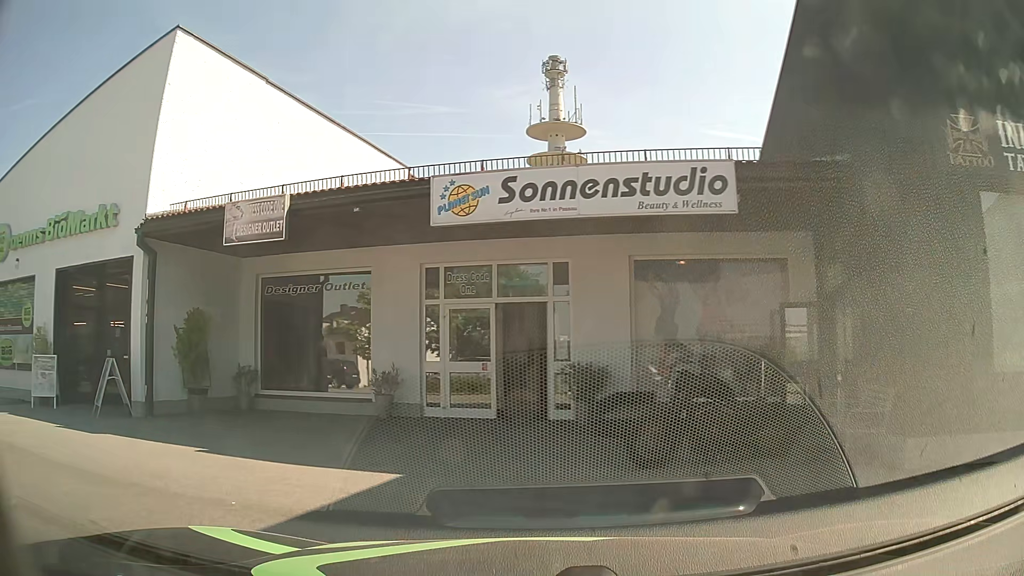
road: service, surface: asphalt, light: Day
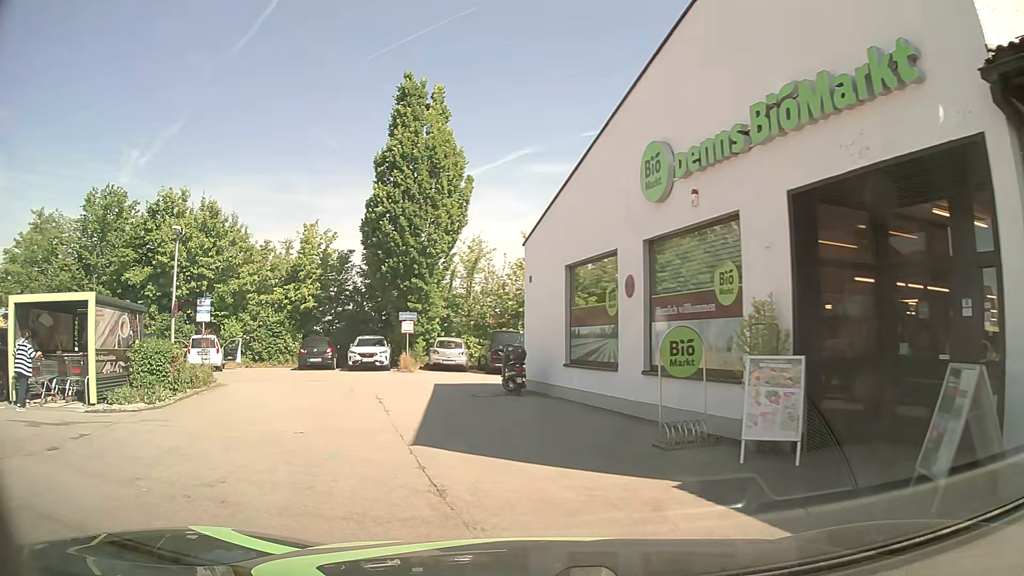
(-4.4, +6.5) m; -61°
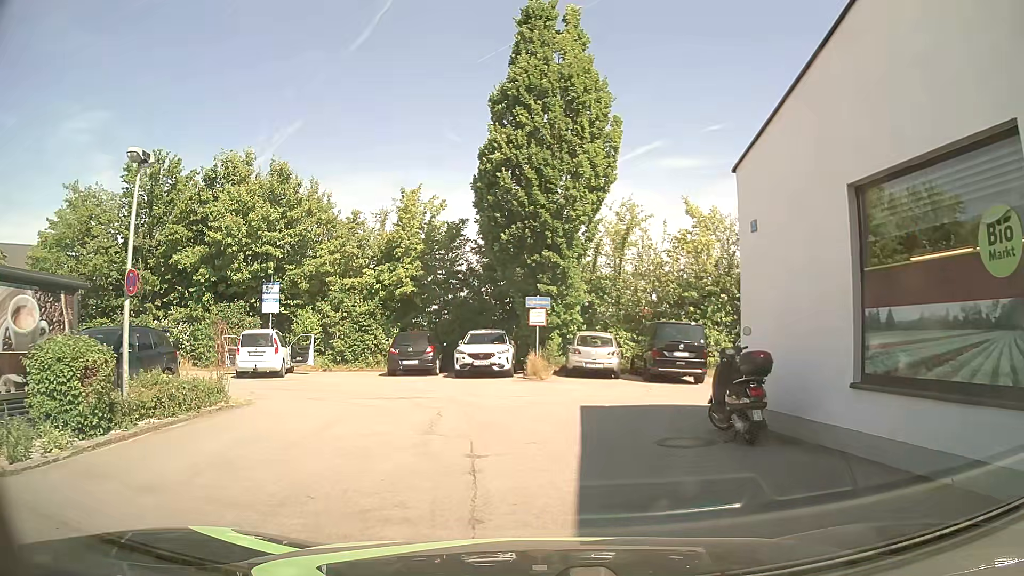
(-1.2, +7.9) m; -11°
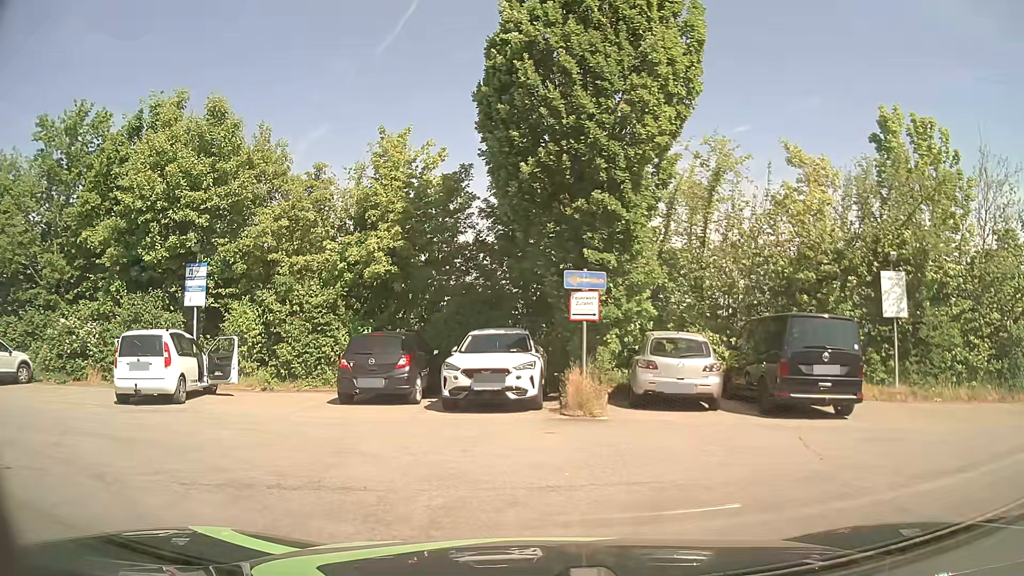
(-0.3, +8.6) m; -3°
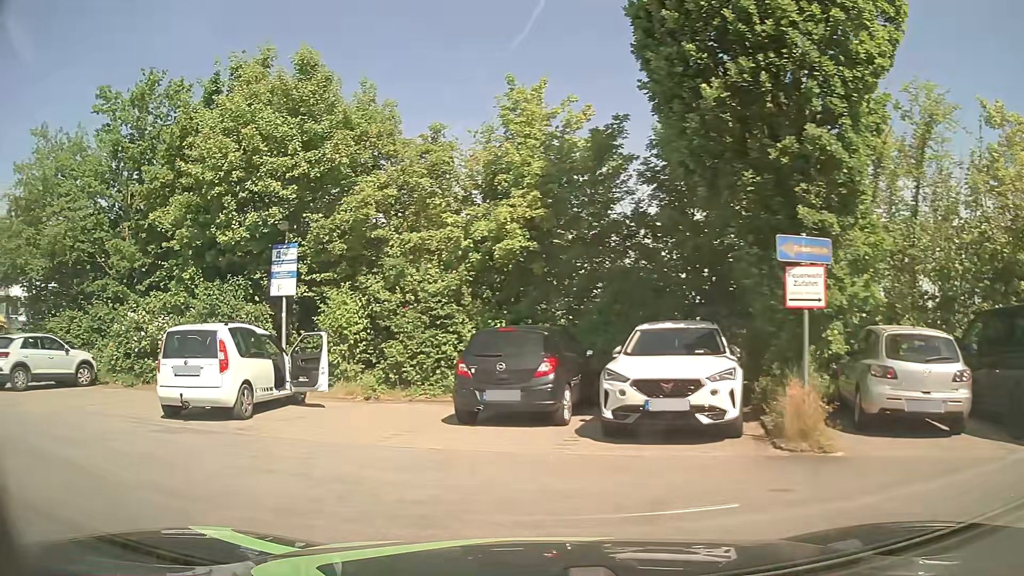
(-0.2, +3.9) m; -11°
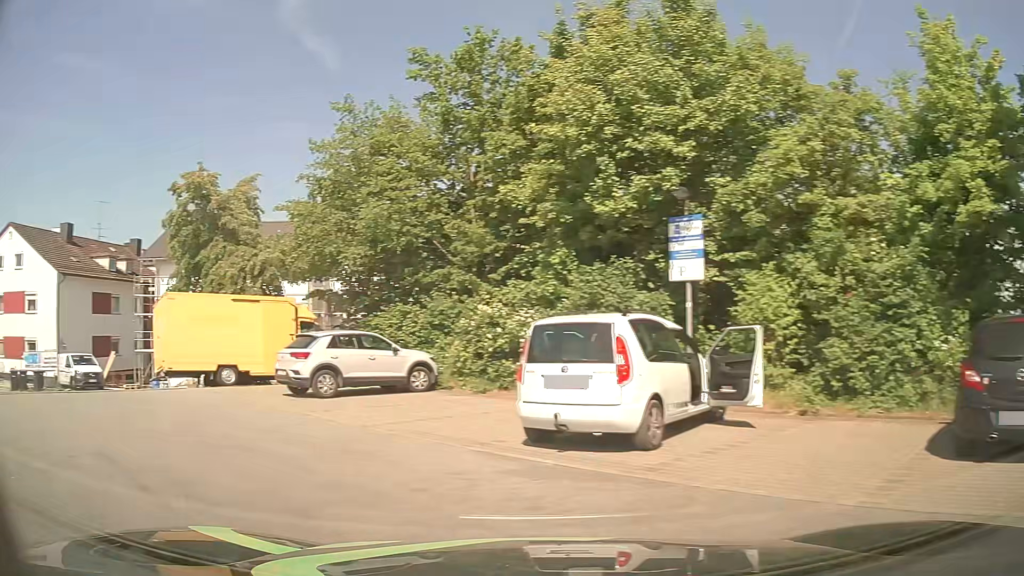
(-1.0, +3.5) m; -34°
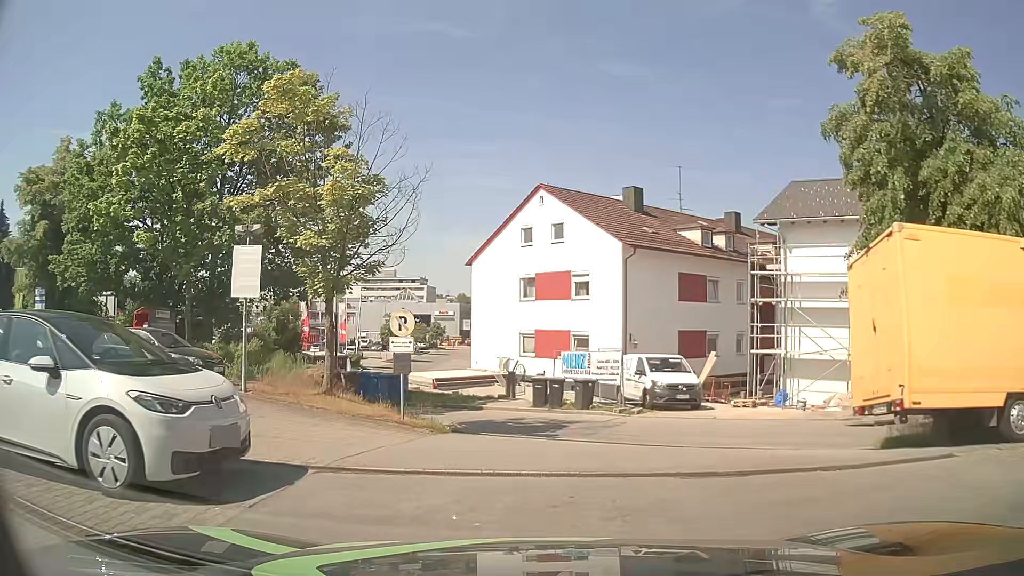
(-6.6, +10.2) m; -49°
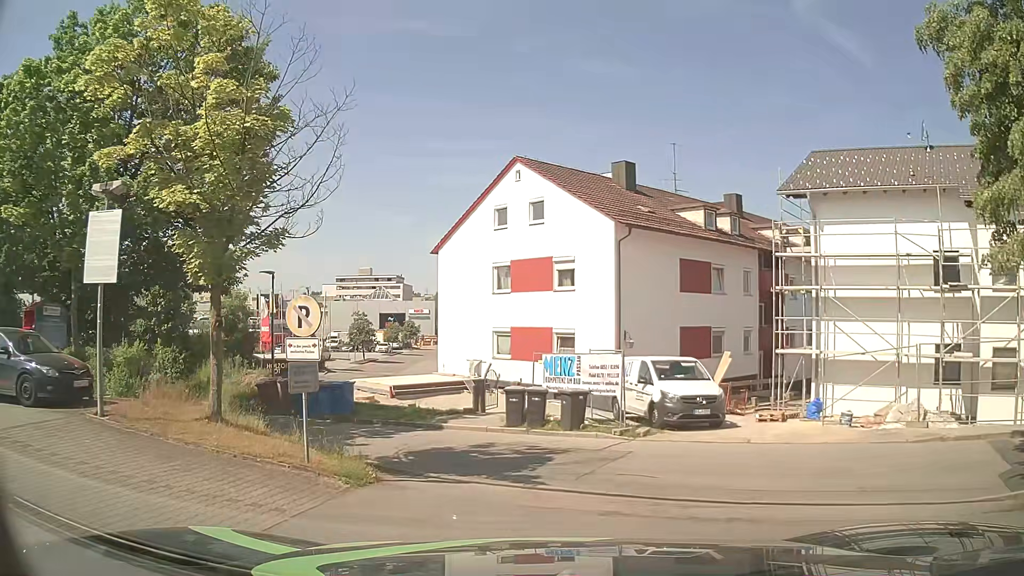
(+0.1, +5.1) m; +2°
